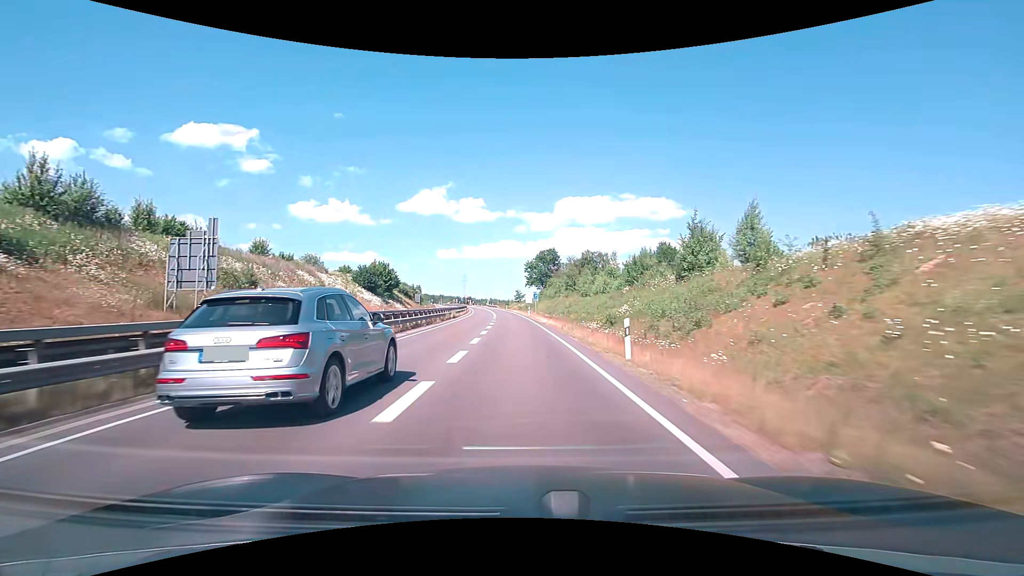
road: trunk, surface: asphalt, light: Day
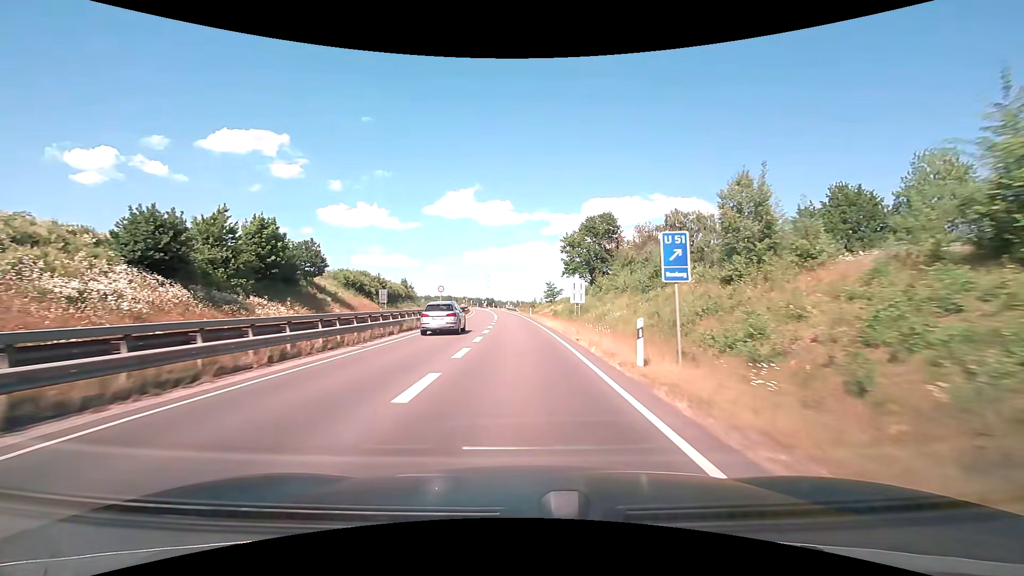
(-1.3, +53.0) m; -3°
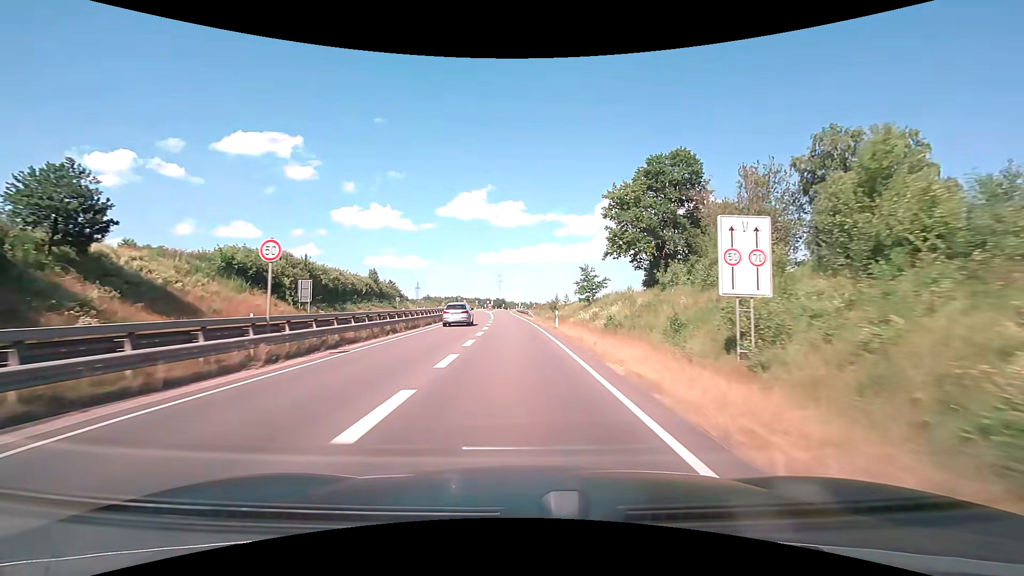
(-0.4, +32.1) m; -2°
(0, +10) (0, +20) (0, +30) (-1, +40) (-1, +50) (-2, +60) (-3, +70) (-3, +80) (-4, +90) (-4, +100) m
